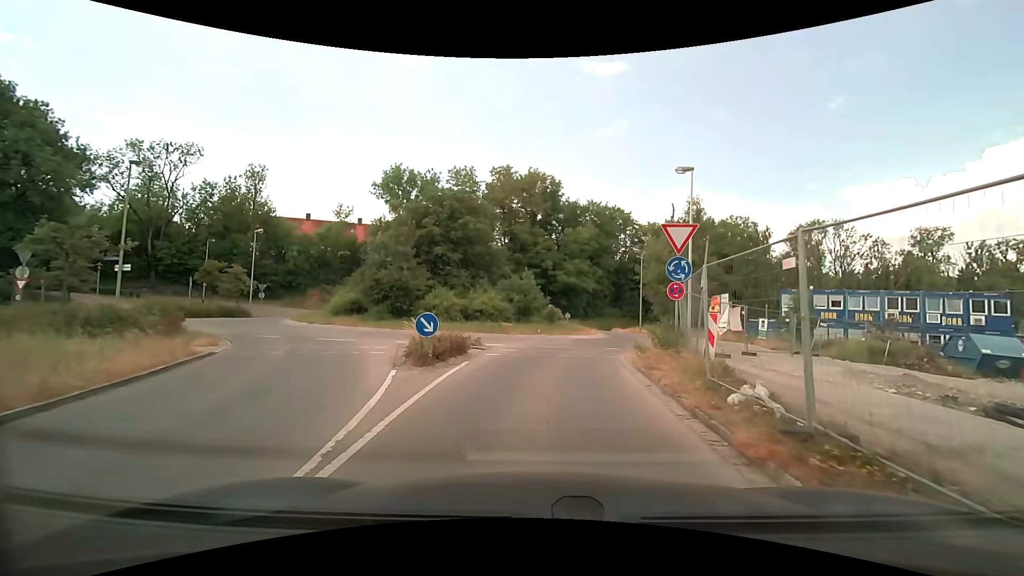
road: residential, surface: asphalt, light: Day
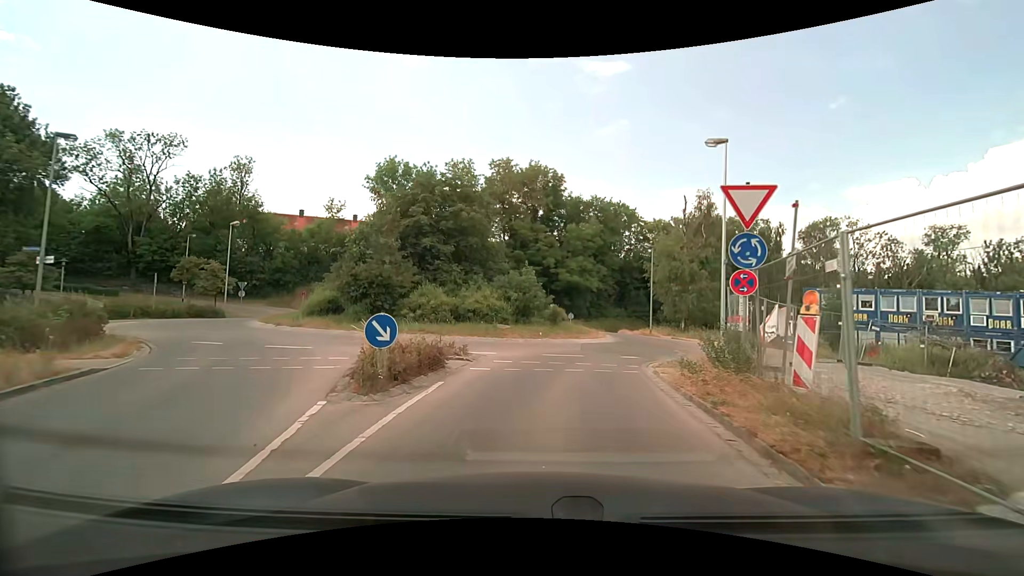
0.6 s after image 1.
(0.0, +3.7) m; 0°
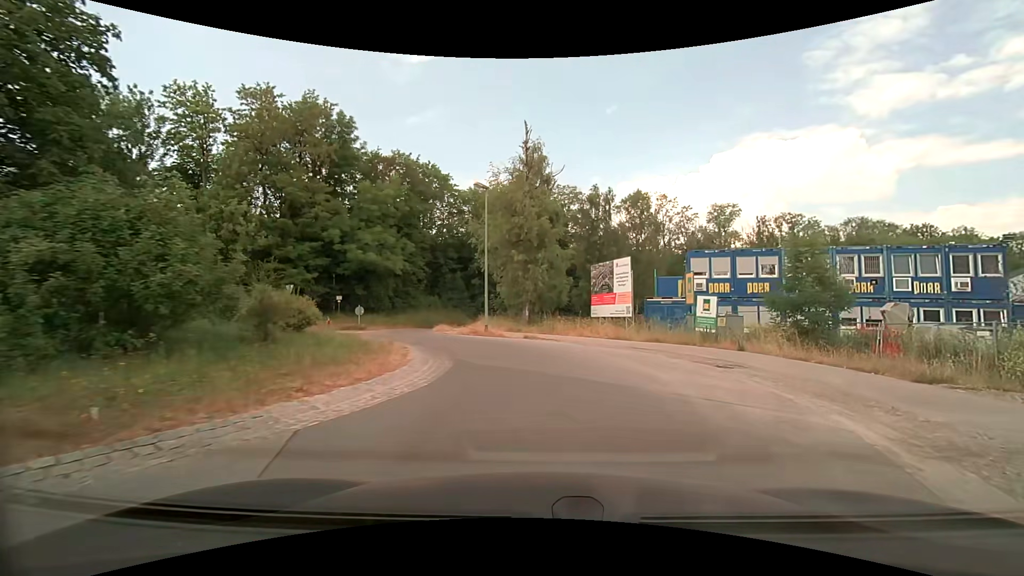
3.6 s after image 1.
(+1.7, +18.4) m; +19°
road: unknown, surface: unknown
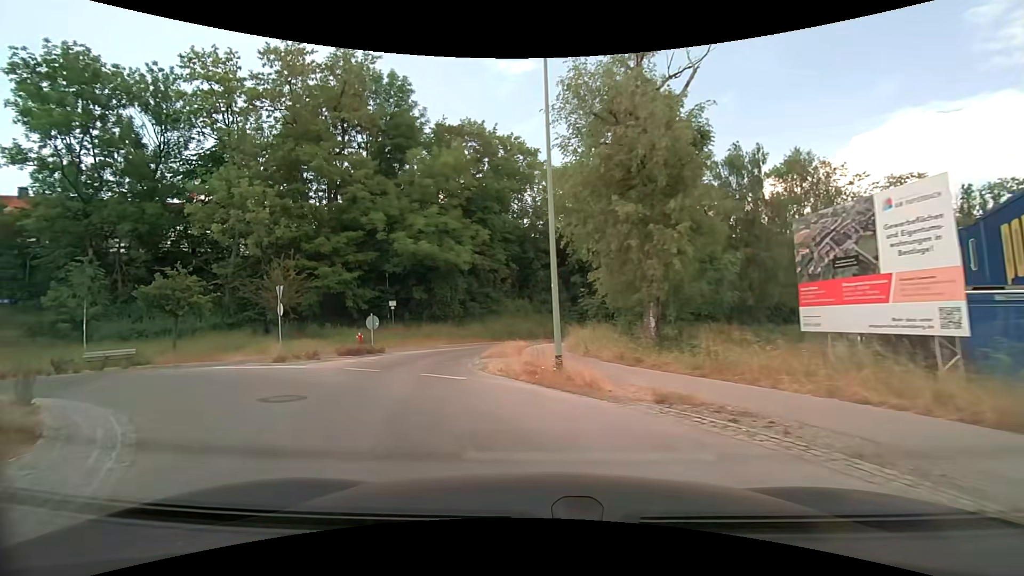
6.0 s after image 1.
(+0.4, +14.8) m; -10°
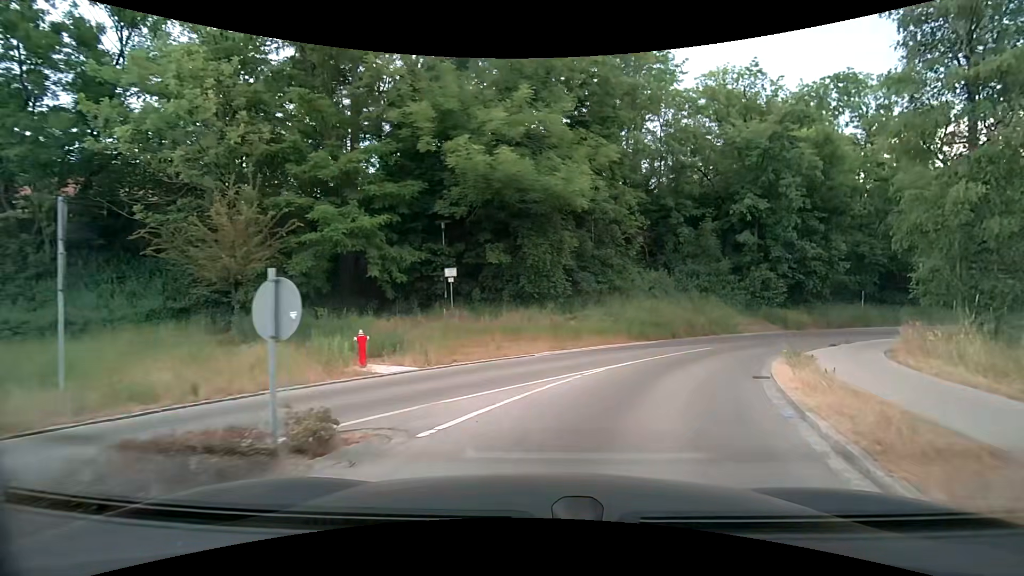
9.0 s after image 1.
(-3.9, +17.0) m; -11°
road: residential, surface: asphalt
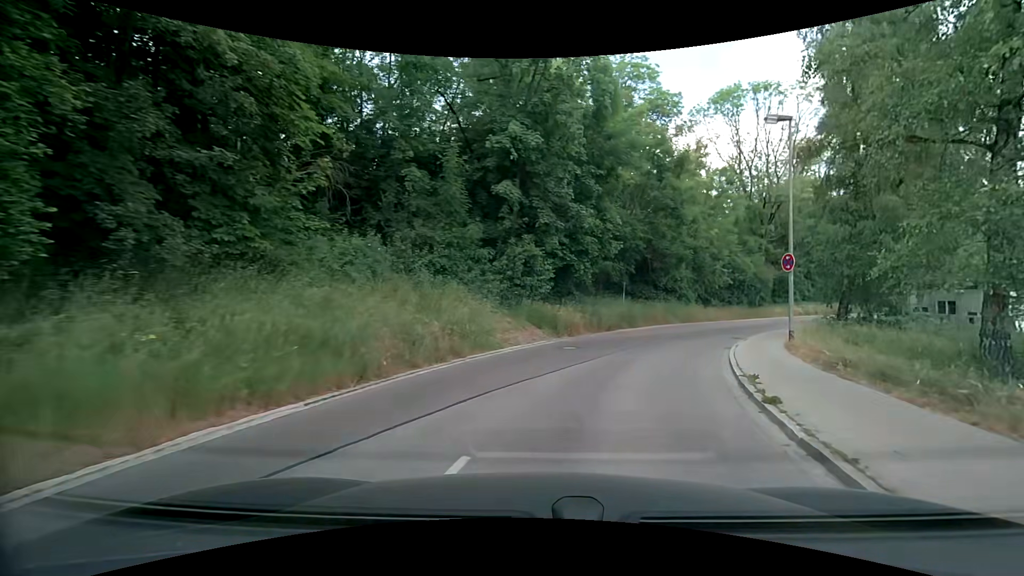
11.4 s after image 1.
(+3.6, +15.2) m; +29°
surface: paved
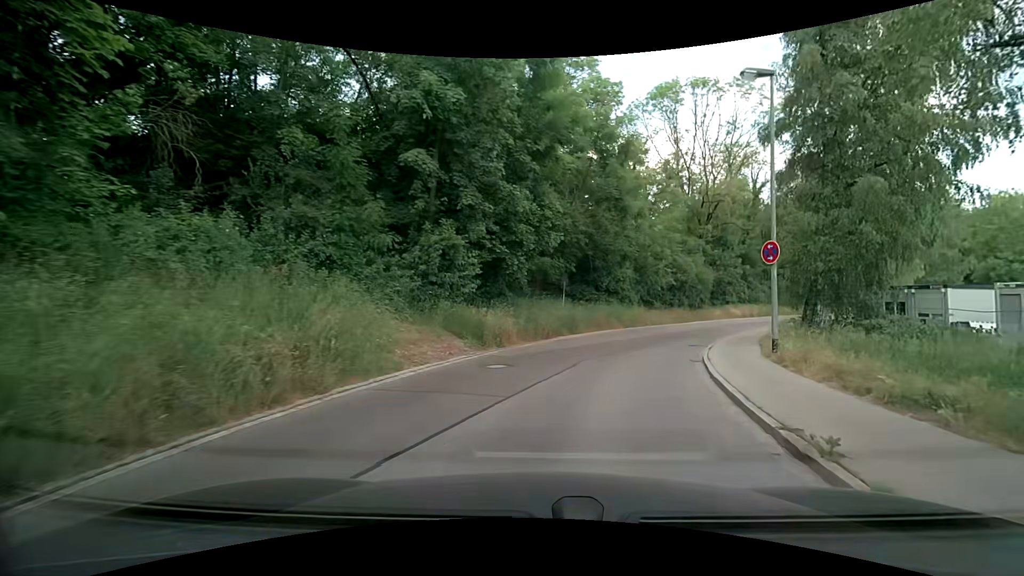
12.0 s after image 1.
(+0.3, +4.4) m; +6°
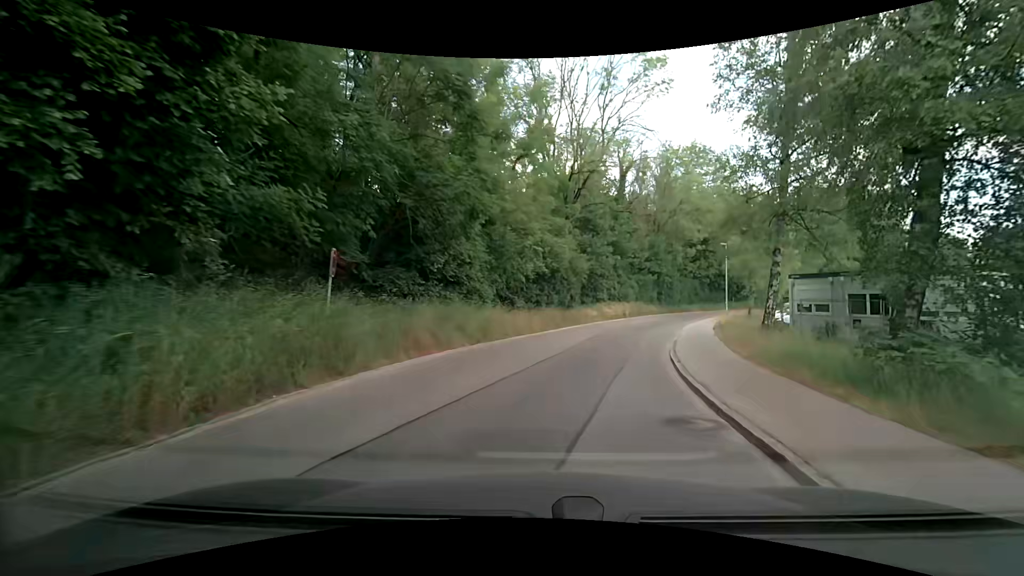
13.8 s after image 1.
(+2.2, +14.1) m; +17°
(+1, +10) (+3, +20) (+6, +29) (+10, +39) (+14, +48) (+19, +56) (+24, +65) (+30, +73) (+36, +81) (+42, +89) m
